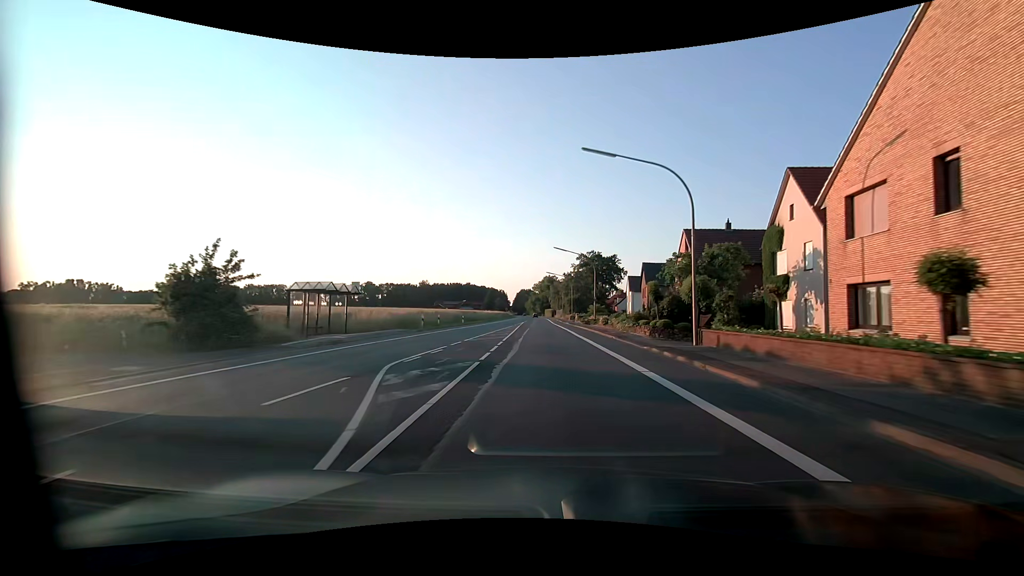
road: primary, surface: asphalt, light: Day
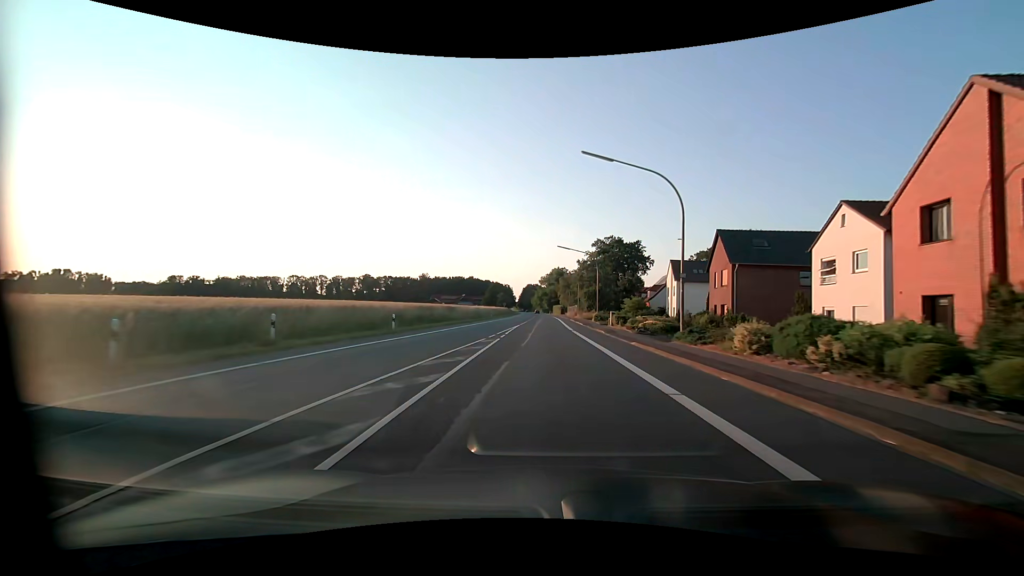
(-0.2, +29.9) m; -1°
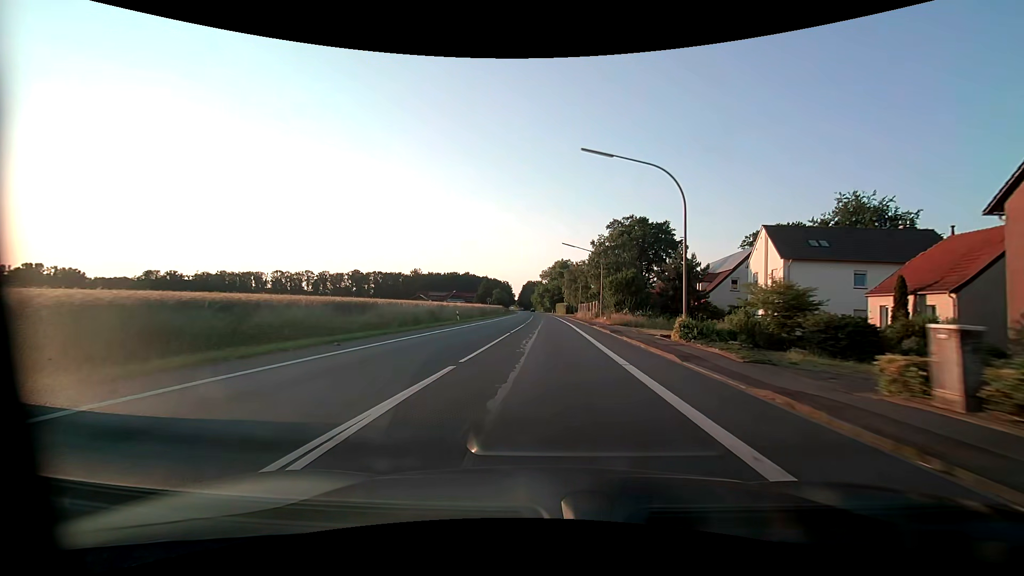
(-0.1, +32.1) m; 0°
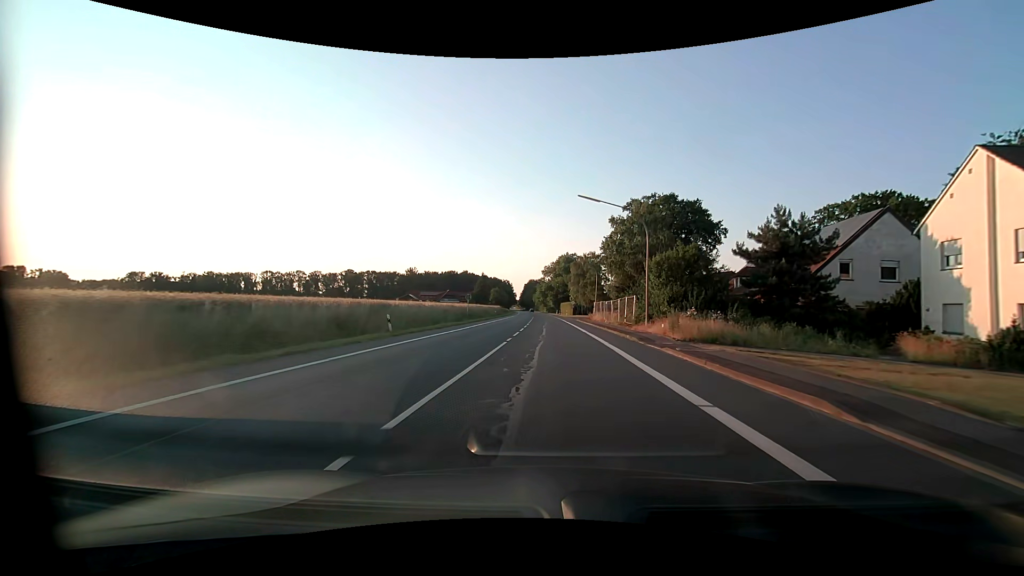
(0.0, +22.0) m; 0°
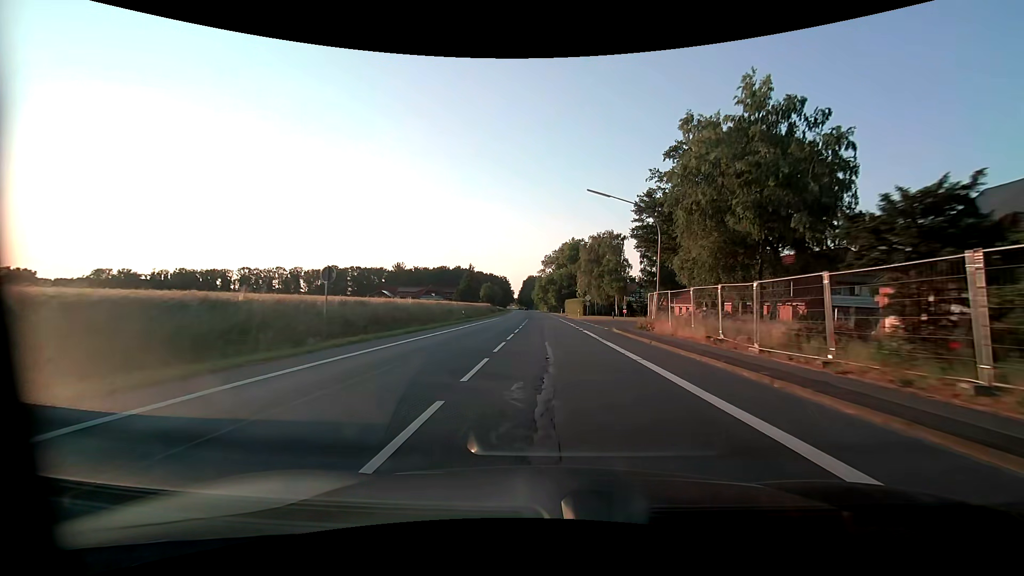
(0.0, +33.6) m; 0°
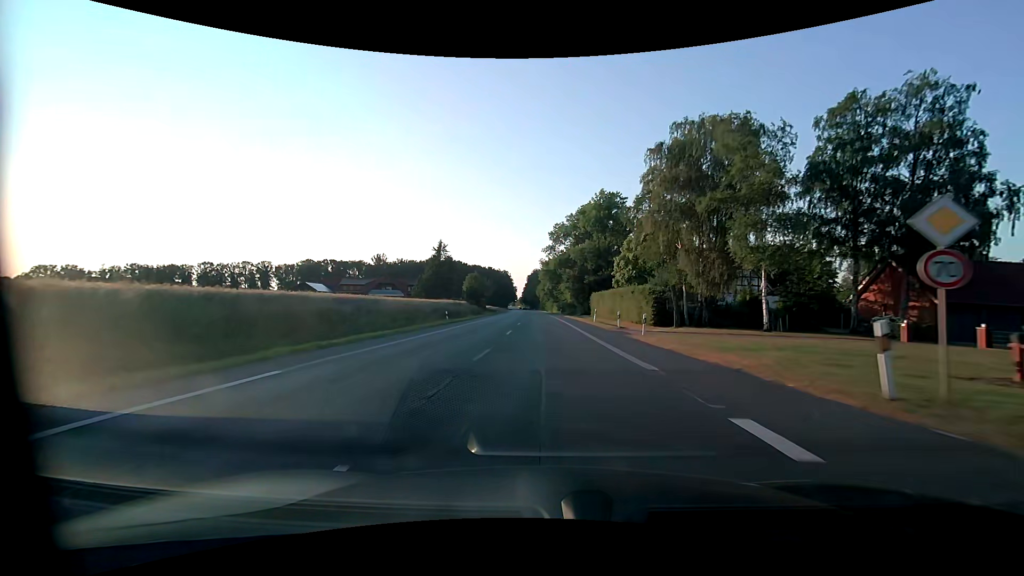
(-0.3, +57.1) m; -1°
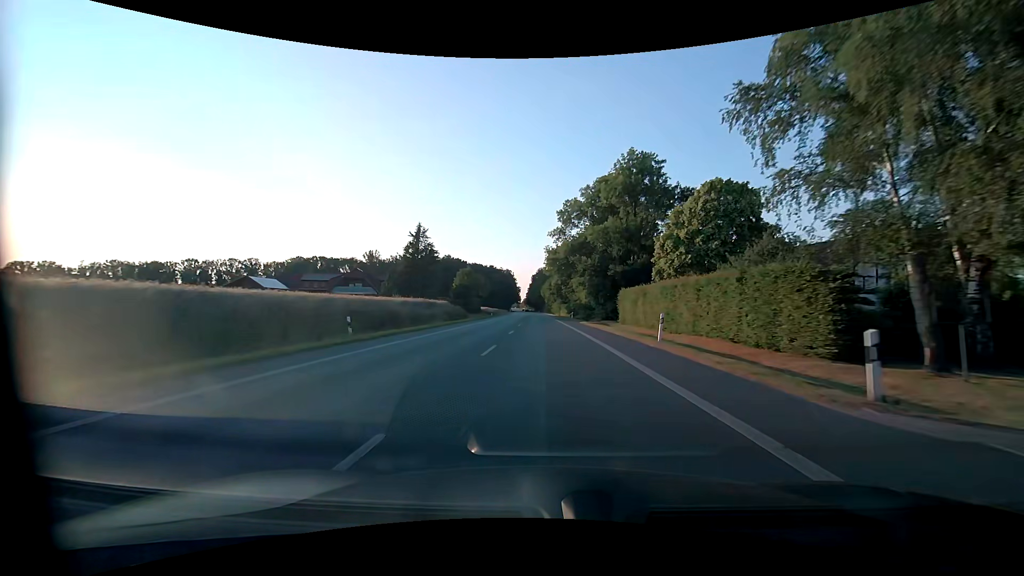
(-0.1, +23.1) m; -1°
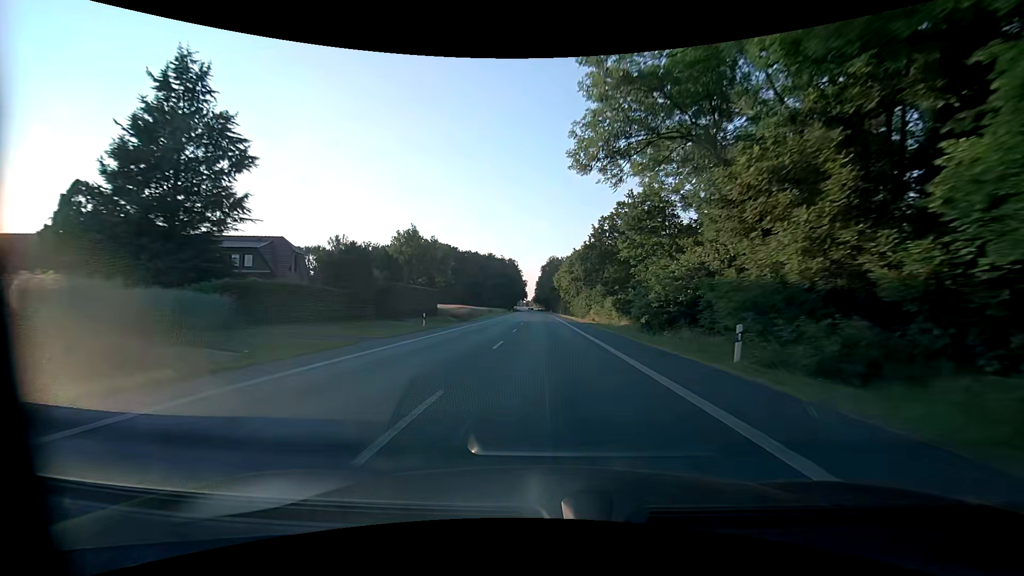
(-0.8, +57.9) m; -2°
(0, +10) (0, +20) (0, +30) (0, +40) (0, +50) (0, +60) (0, +70) (0, +80) (0, +90) (-1, +100) m
